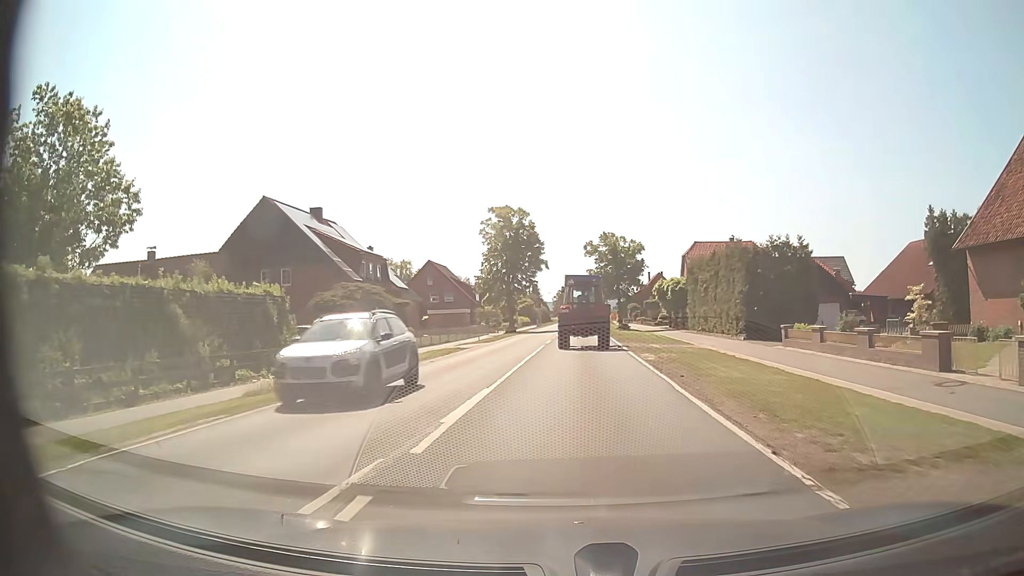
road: secondary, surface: asphalt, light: Day
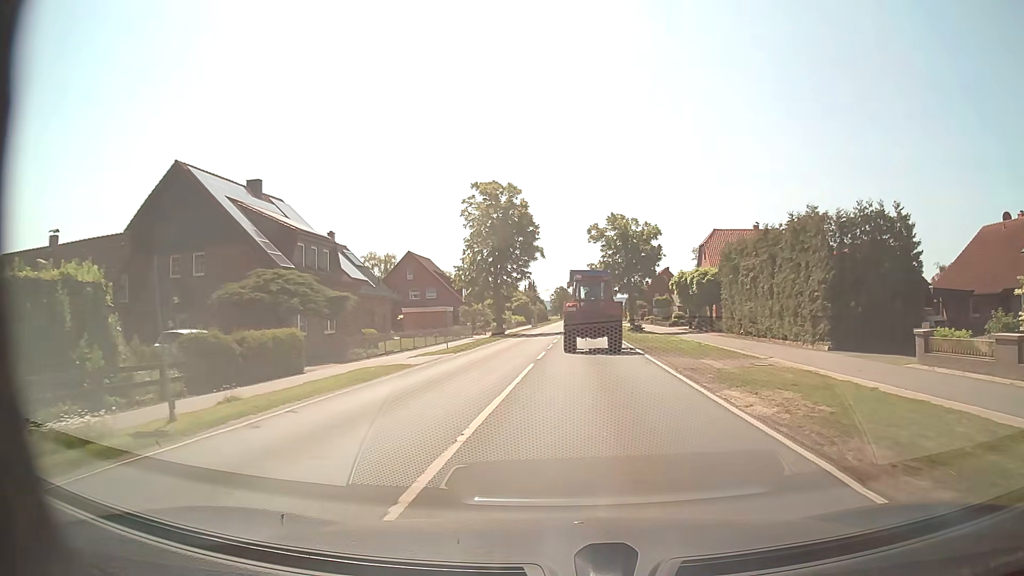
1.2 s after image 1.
(0.0, +11.9) m; 0°
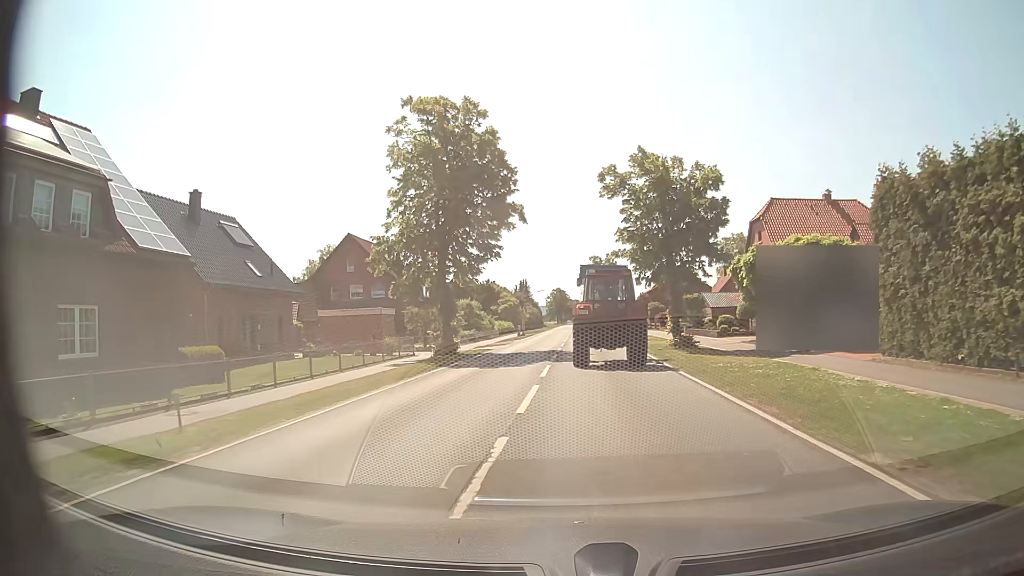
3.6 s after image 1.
(+0.2, +22.8) m; 0°
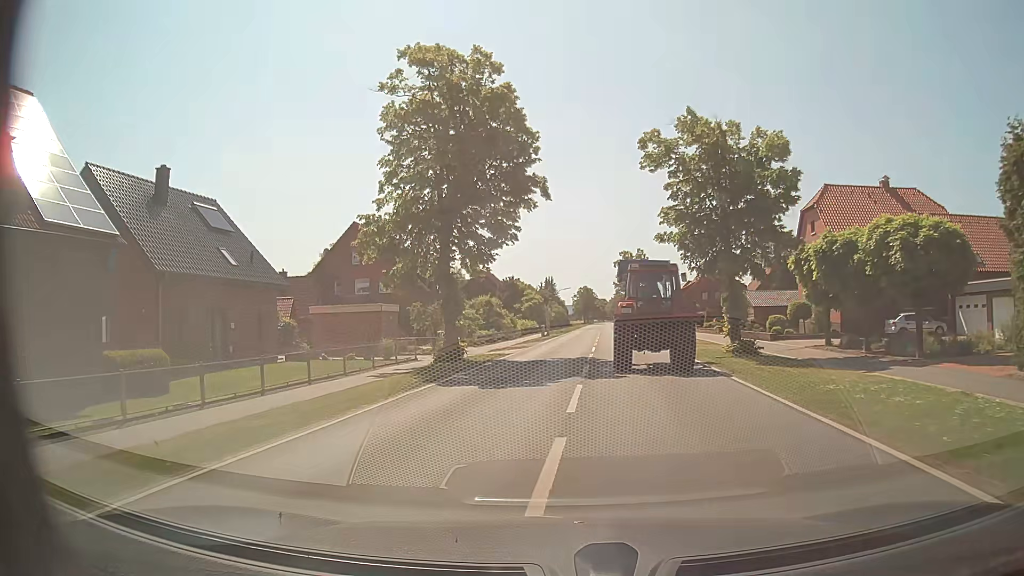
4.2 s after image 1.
(-0.1, +6.2) m; -2°
(0, +10) (0, +20) (0, +30) (0, +40) (+1, +50) (+1, +60) (+2, +70) (+3, +80) (+4, +90) (+5, +100) m
